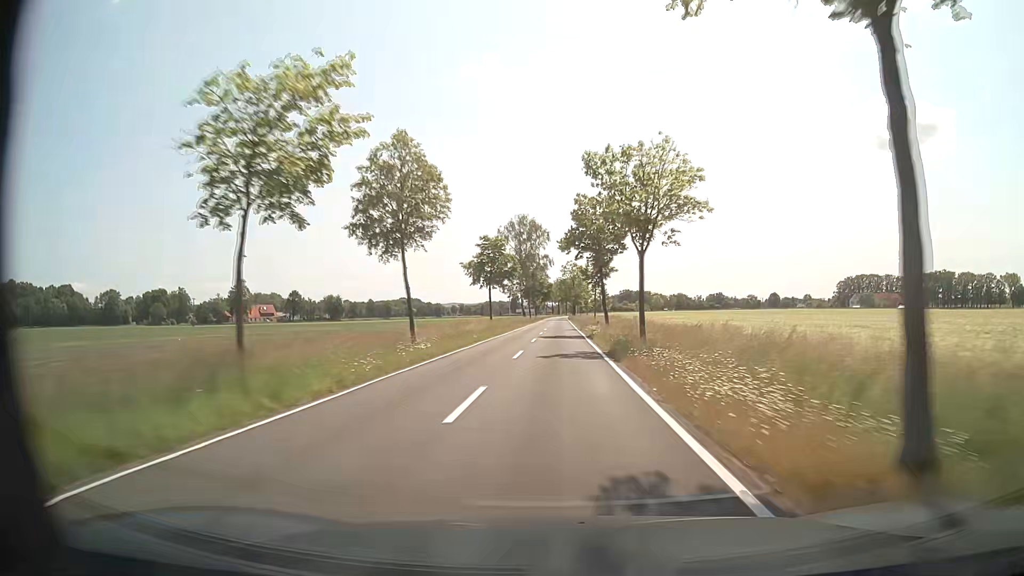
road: tertiary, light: Day
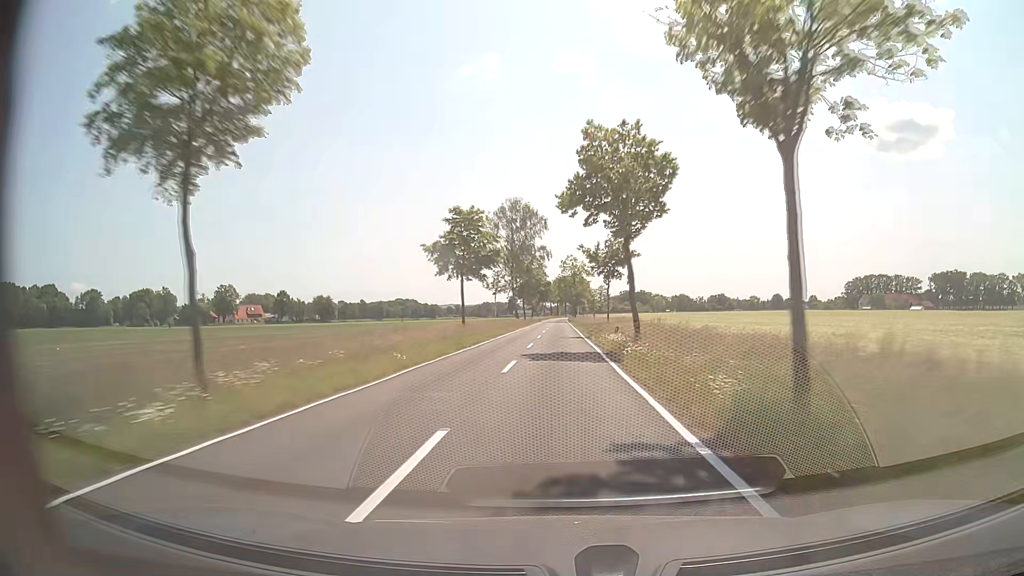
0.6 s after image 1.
(0.0, +16.4) m; 0°
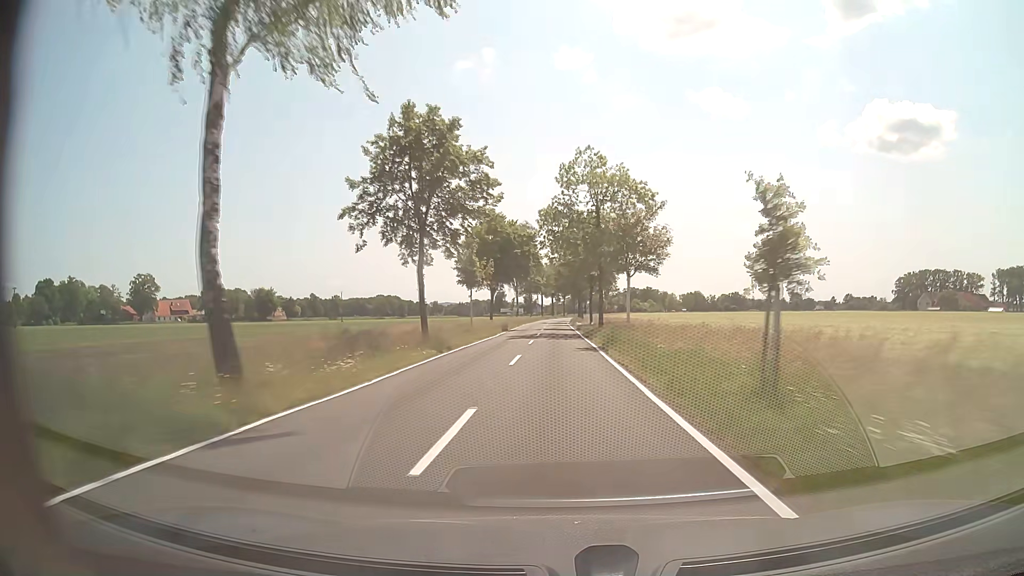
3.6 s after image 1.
(+0.3, +82.2) m; 0°
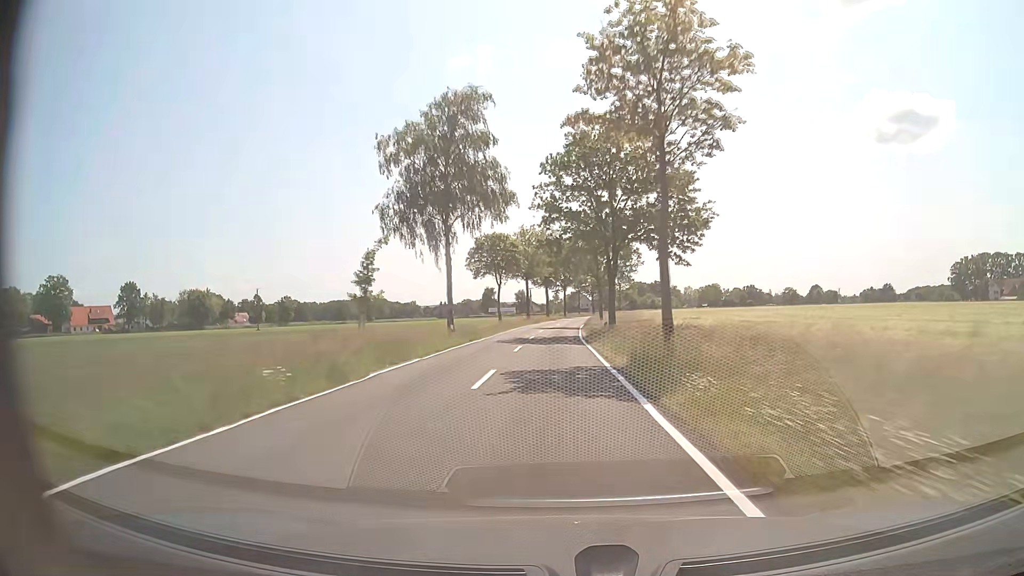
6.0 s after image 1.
(+0.2, +65.8) m; 0°
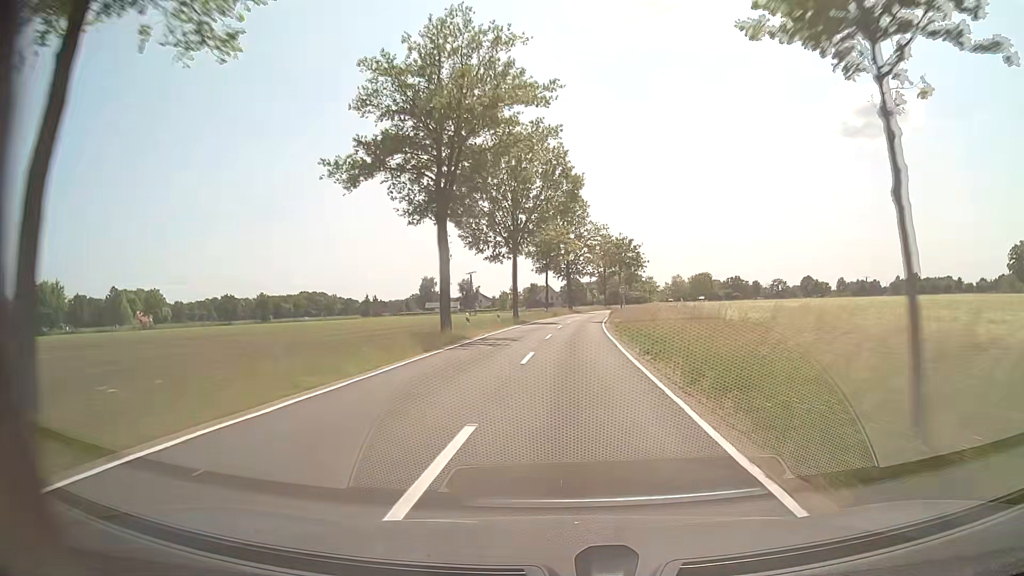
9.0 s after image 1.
(+1.2, +79.9) m; +3°
(0, +10) (0, +20) (+1, +30) (+1, +40) (+1, +50) (+2, +60) (+3, +70) (+4, +80) (+6, +90) (+7, +100) m
